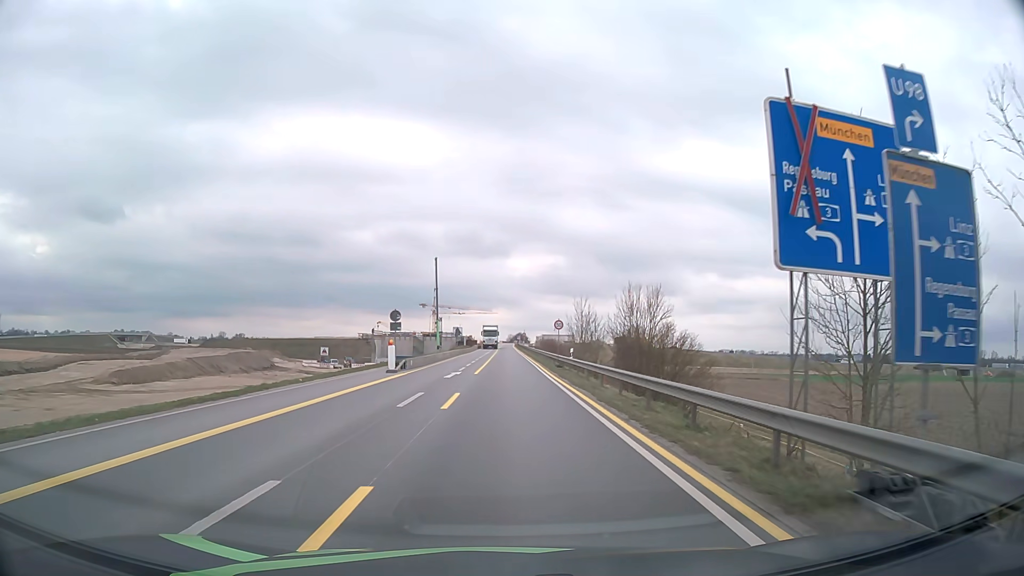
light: Day
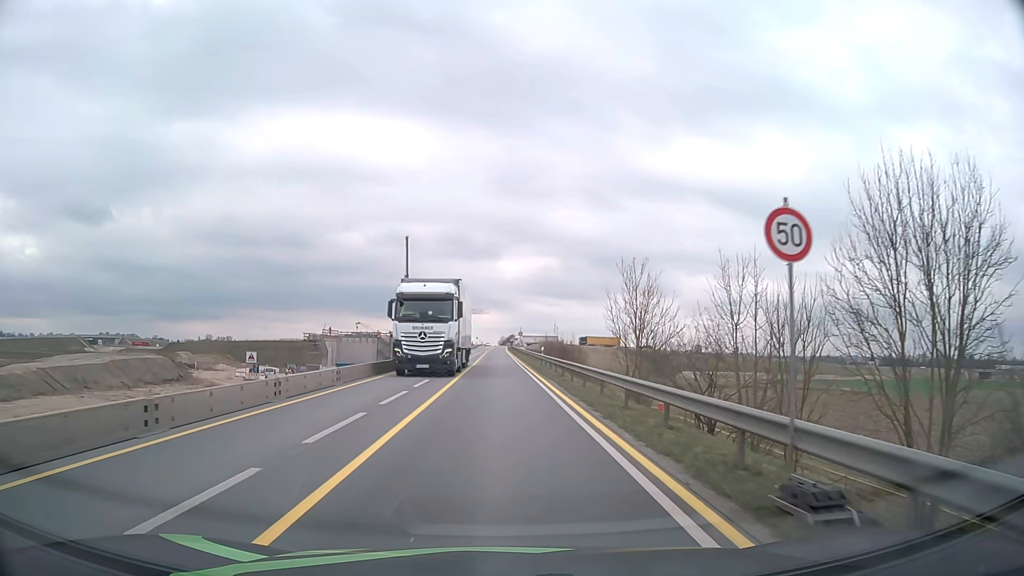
(+0.4, +36.1) m; +1°
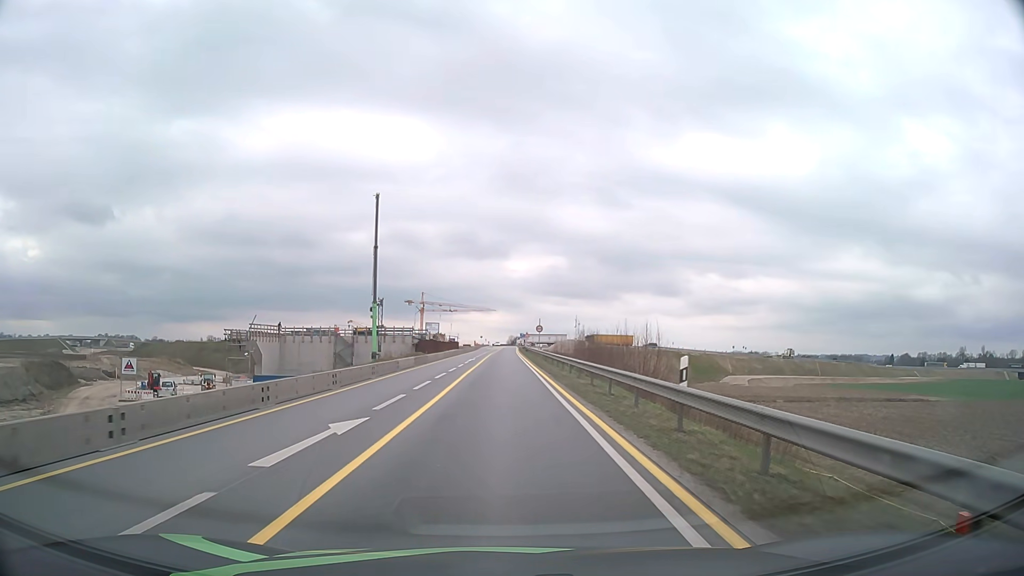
(-0.3, +37.2) m; -1°
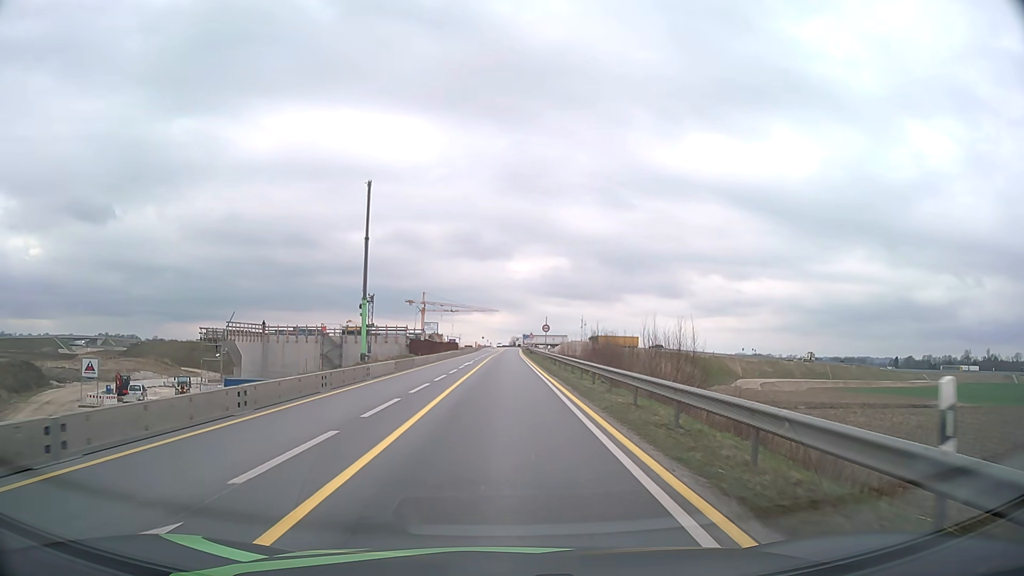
(0.0, +7.6) m; 0°
(0, +10) (0, +20) (0, +30) (0, +40) (0, +50) (0, +60) (0, +70) (0, +80) (0, +90) (0, +100) m
